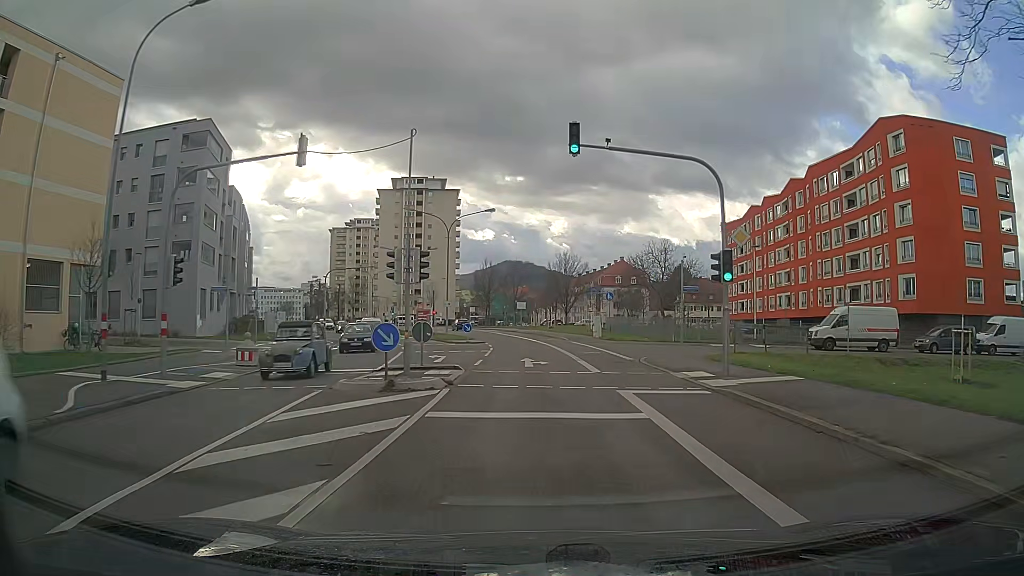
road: secondary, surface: asphalt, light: Day
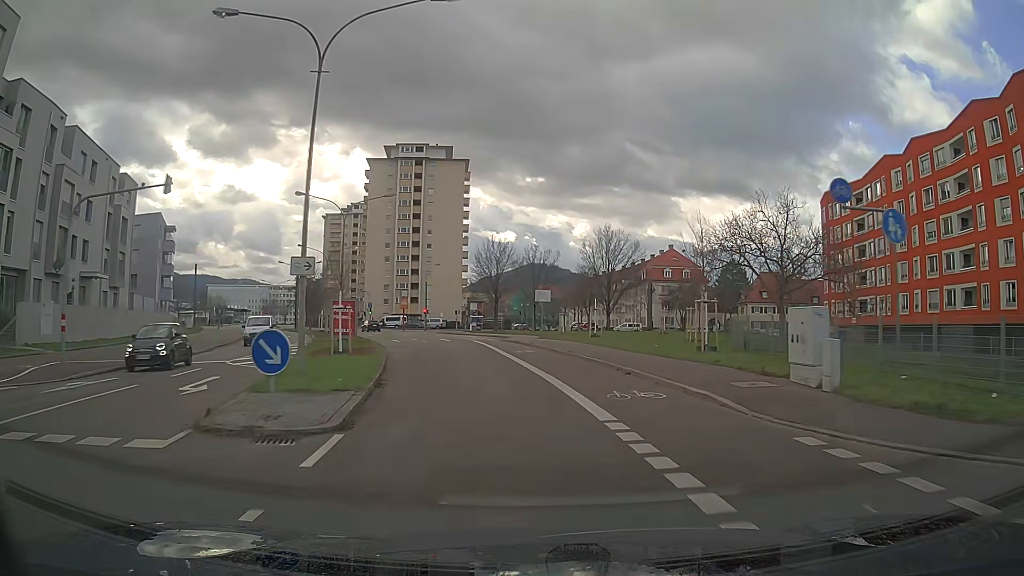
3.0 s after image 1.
(-0.6, +35.3) m; -4°
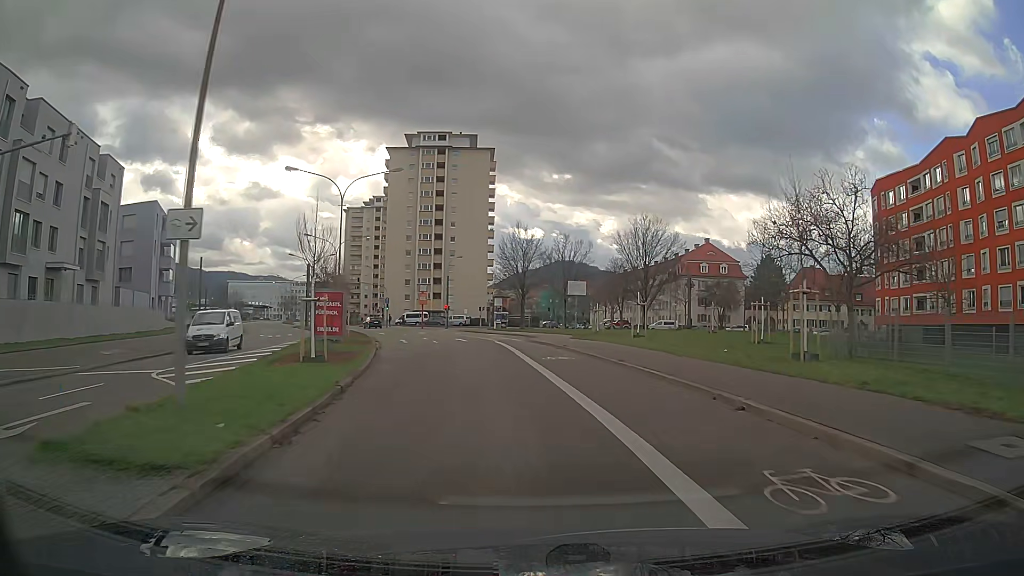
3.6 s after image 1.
(-0.1, +7.1) m; -2°
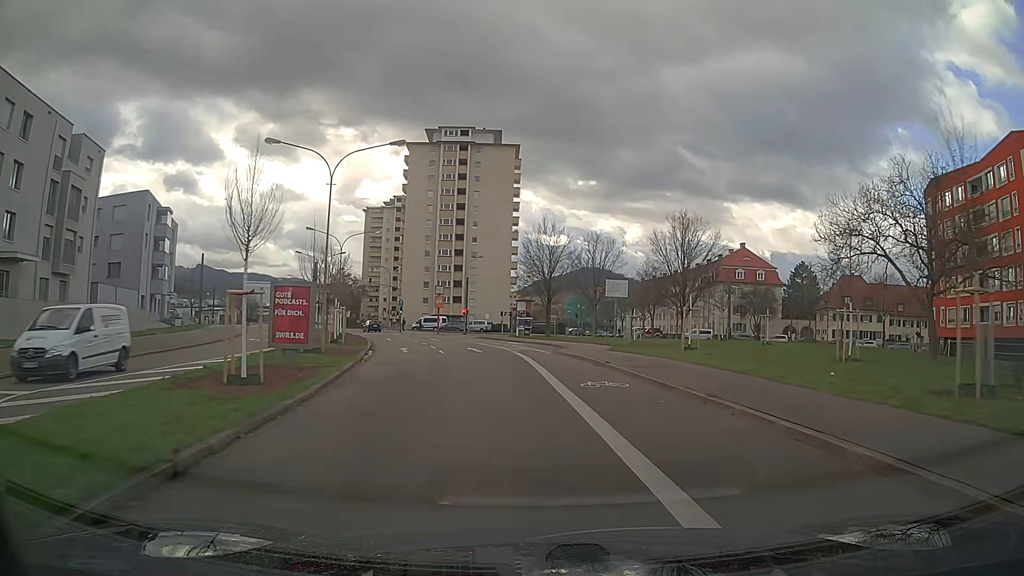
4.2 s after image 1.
(-0.1, +7.1) m; -2°
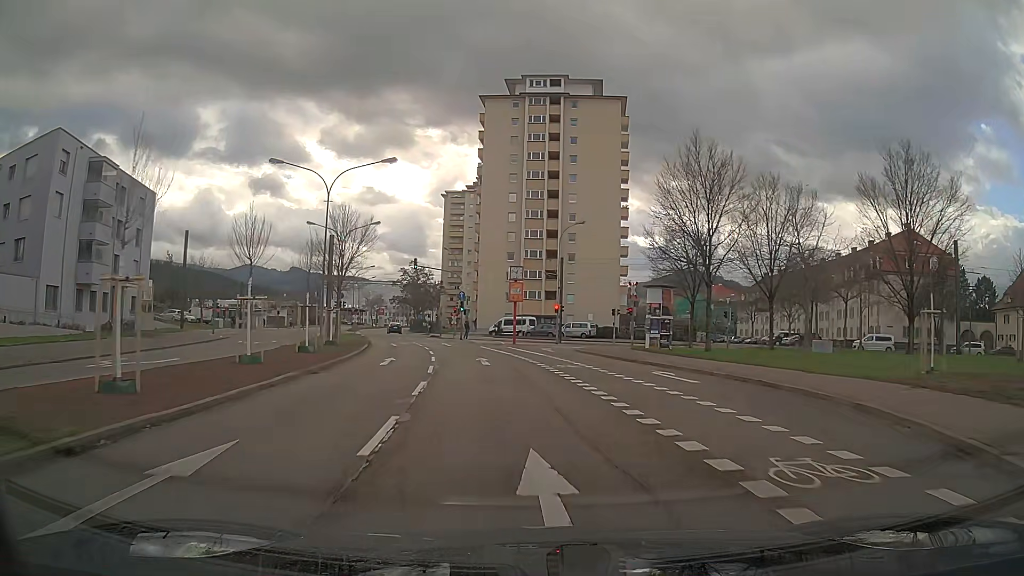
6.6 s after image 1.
(-2.0, +28.6) m; -8°
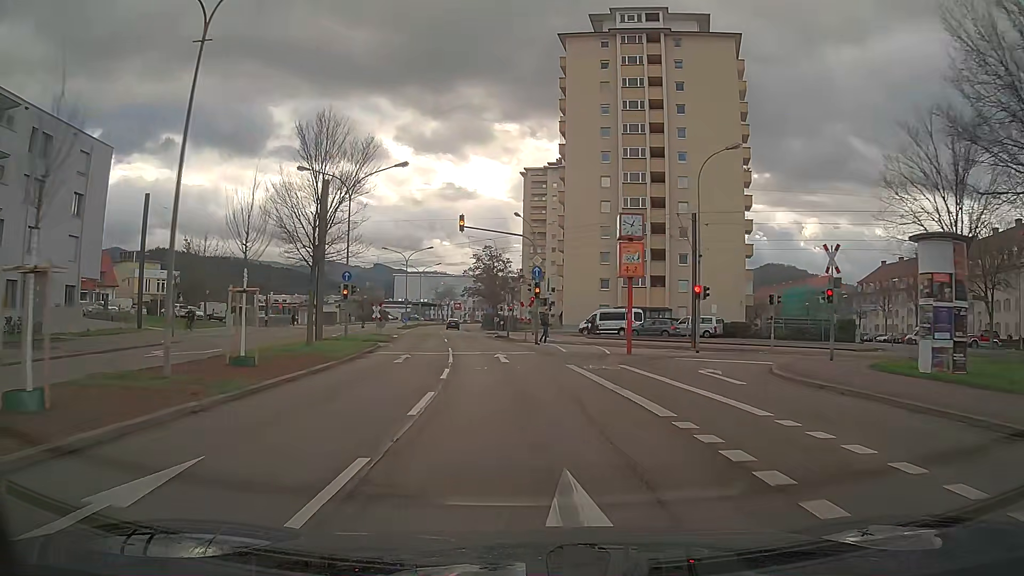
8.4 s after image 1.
(-1.4, +21.5) m; -7°
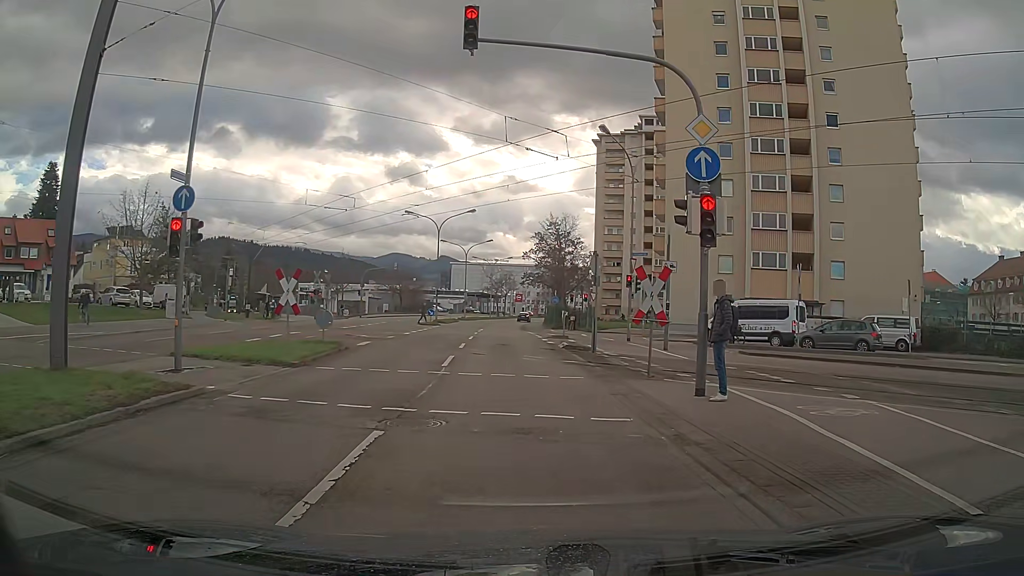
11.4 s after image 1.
(-1.0, +23.0) m; -5°
